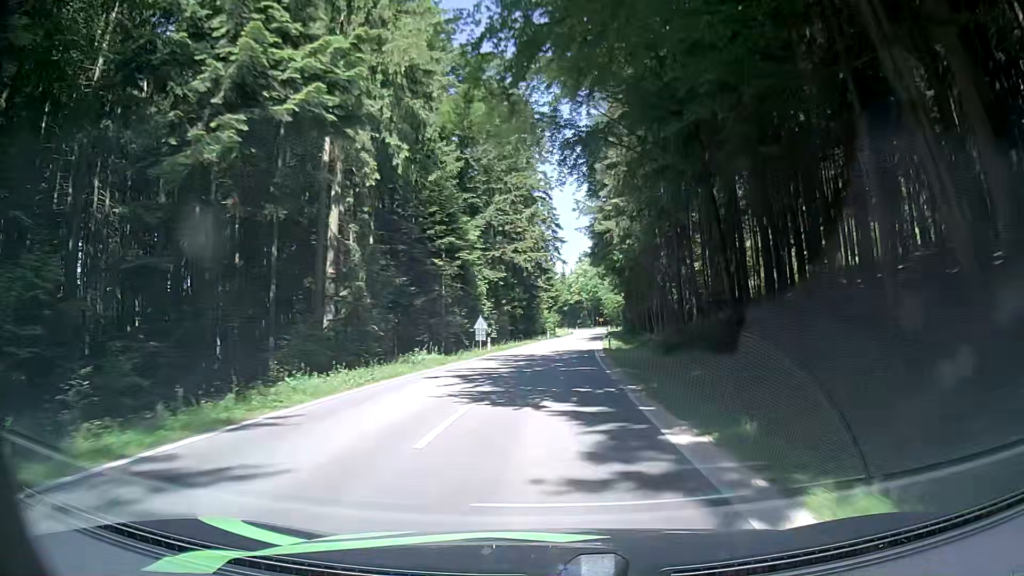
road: tertiary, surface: asphalt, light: Day
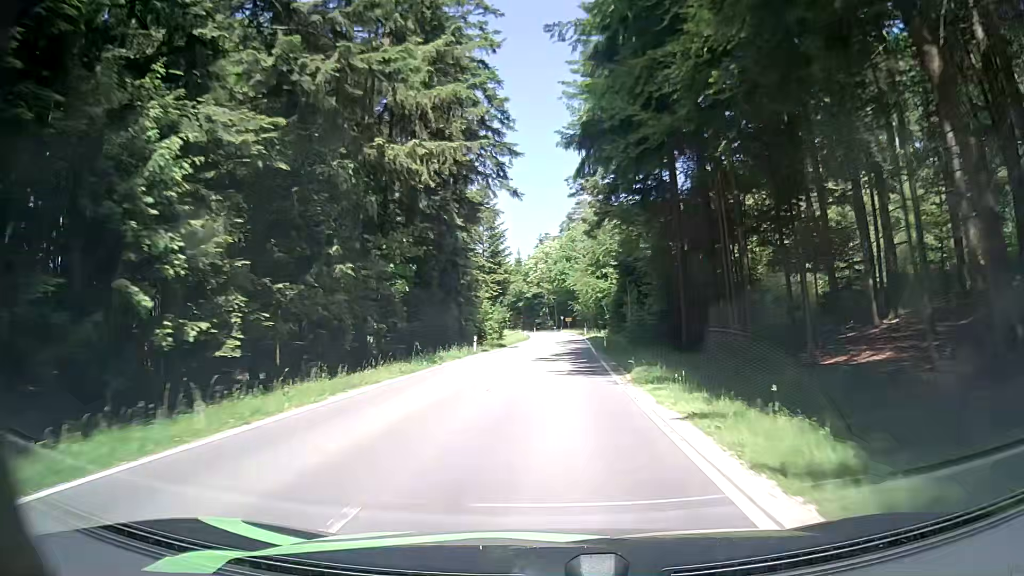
(+1.4, +42.8) m; +4°
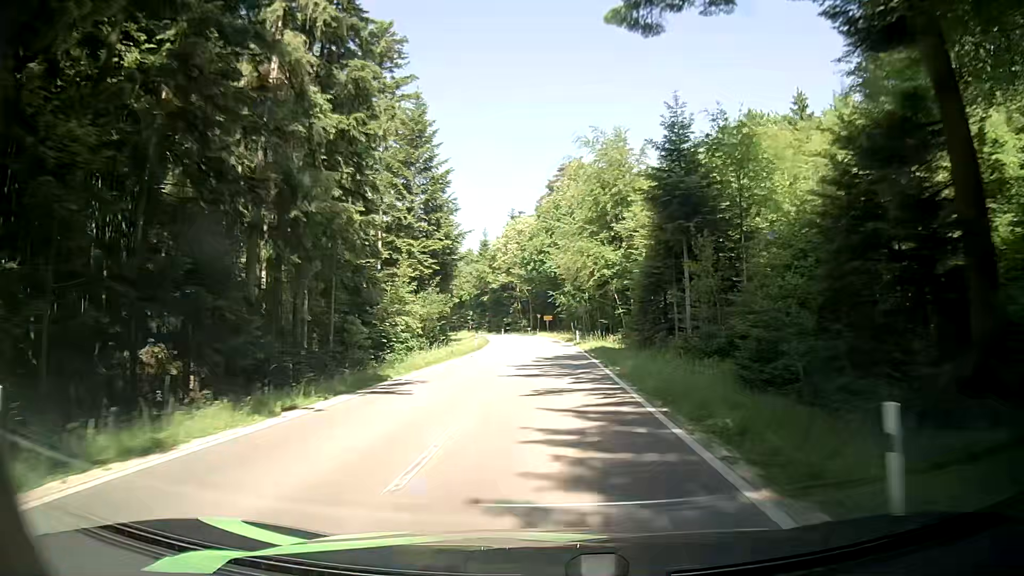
(+0.6, +32.0) m; +1°
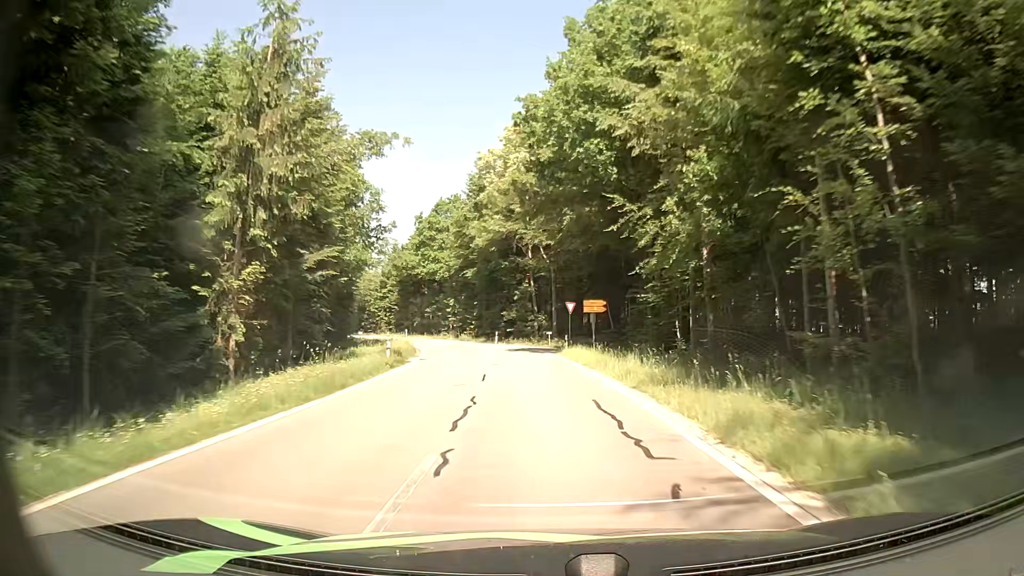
(-0.4, +51.5) m; -2°
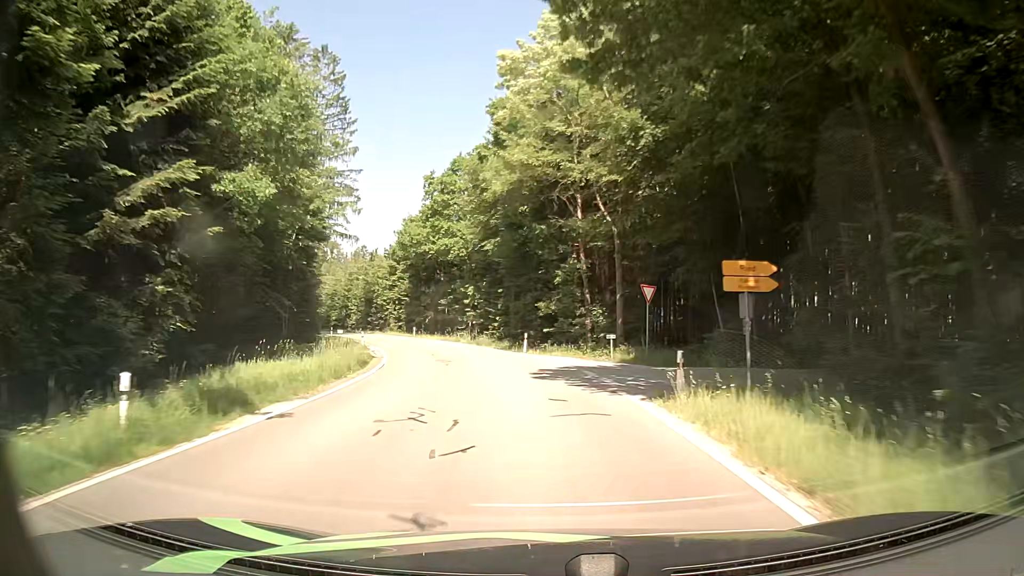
(-0.6, +18.4) m; -4°
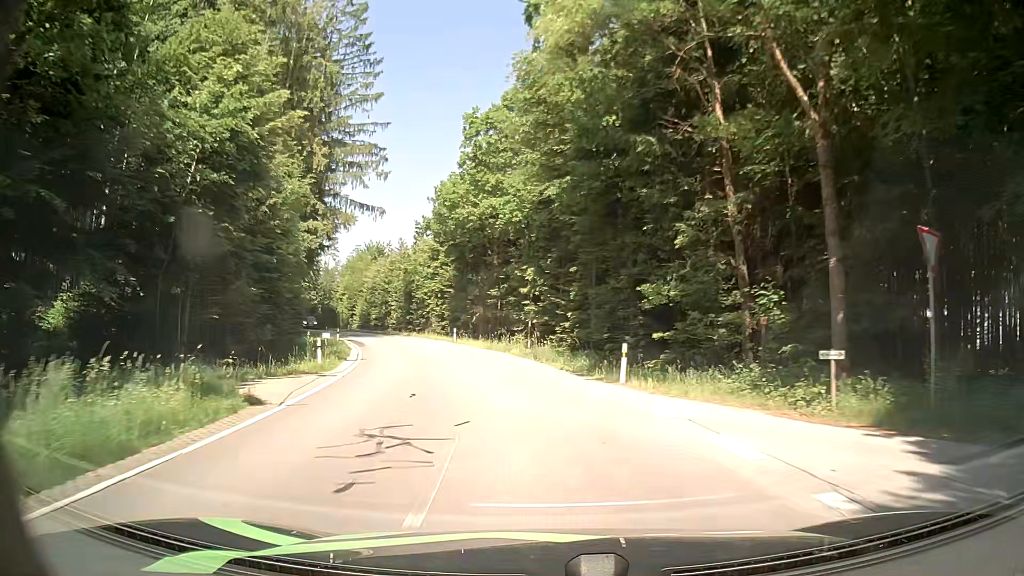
(-0.9, +16.3) m; -6°
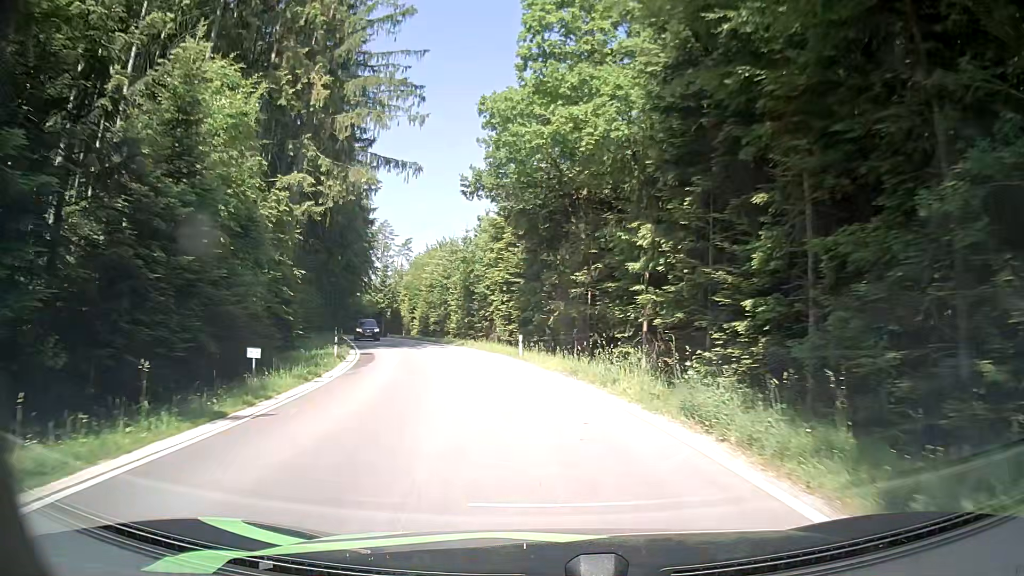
(-1.0, +15.1) m; -7°
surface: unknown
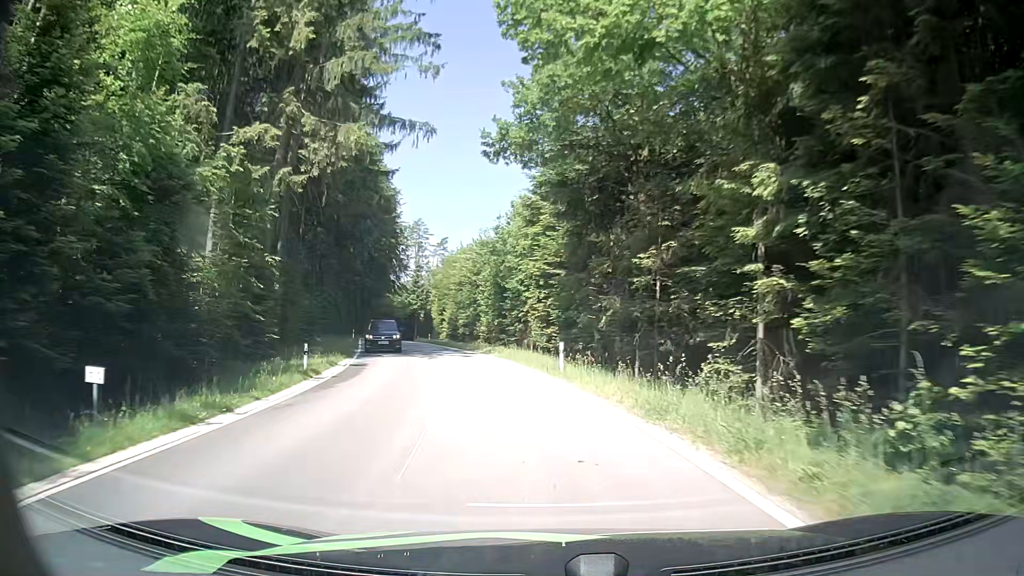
(-0.2, +7.5) m; -4°
(0, +10) (-2, +20) (-4, +30) (-7, +39) (-10, +49) (-12, +58) (-15, +68) (-17, +78) (-19, +88) (-20, +98) m
